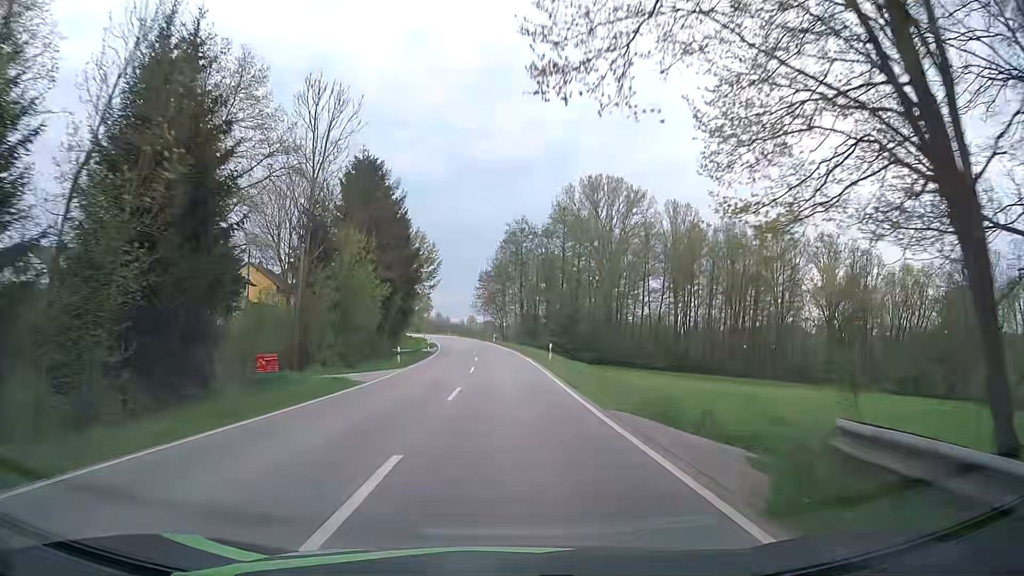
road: secondary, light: Day
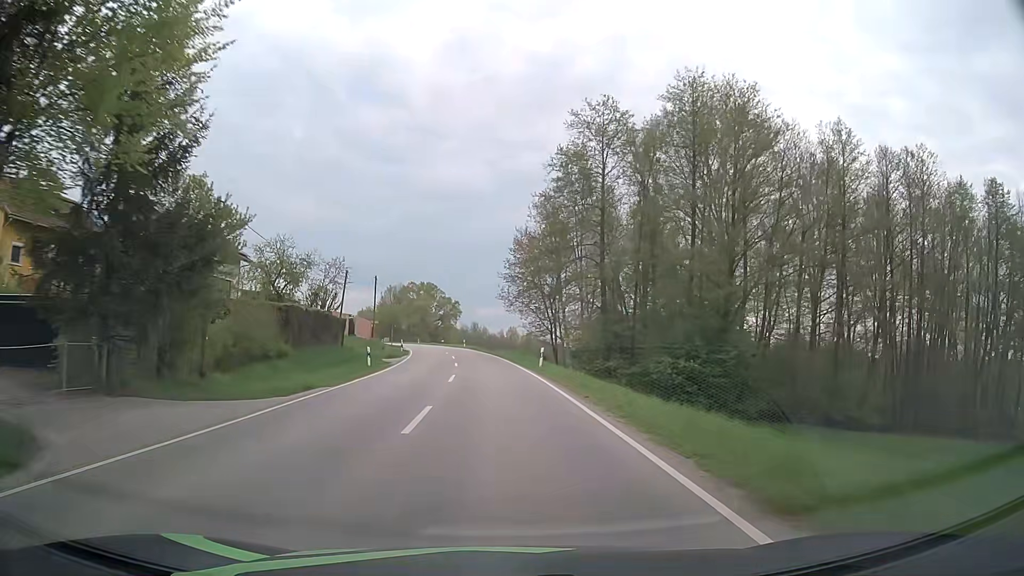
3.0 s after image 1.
(-1.1, +54.3) m; -3°
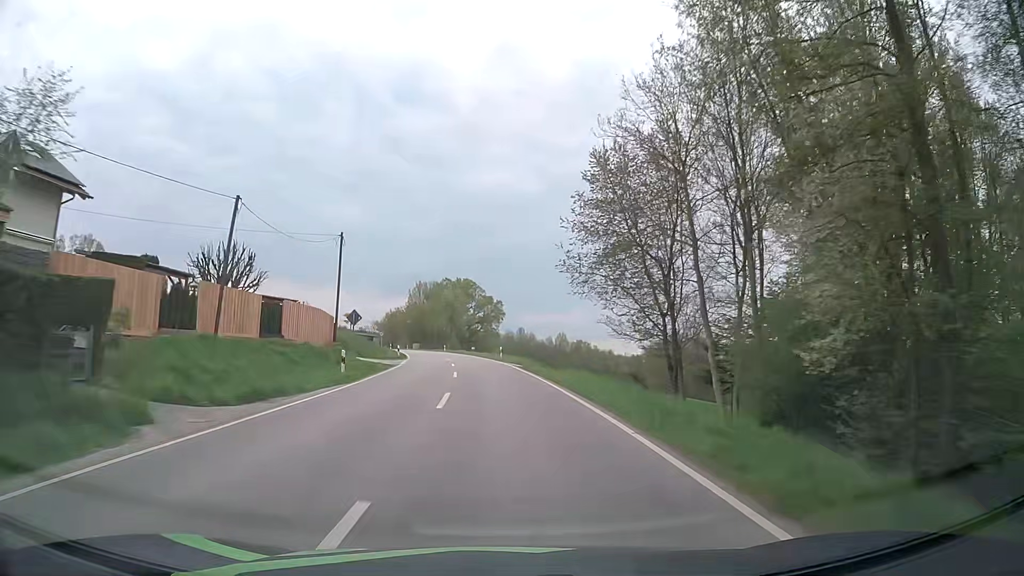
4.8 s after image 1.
(-1.3, +32.5) m; -4°
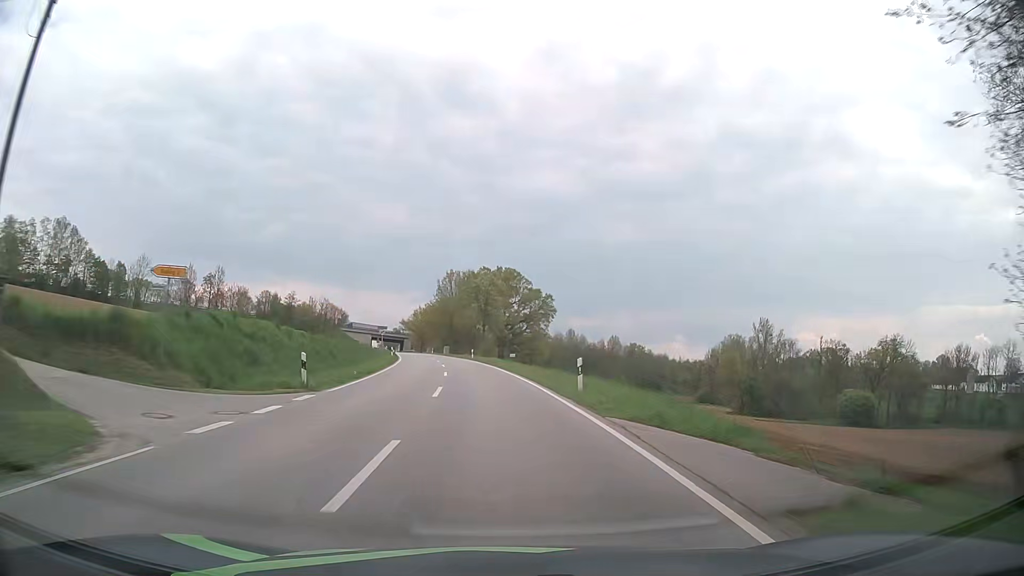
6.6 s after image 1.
(-1.1, +32.5) m; -4°
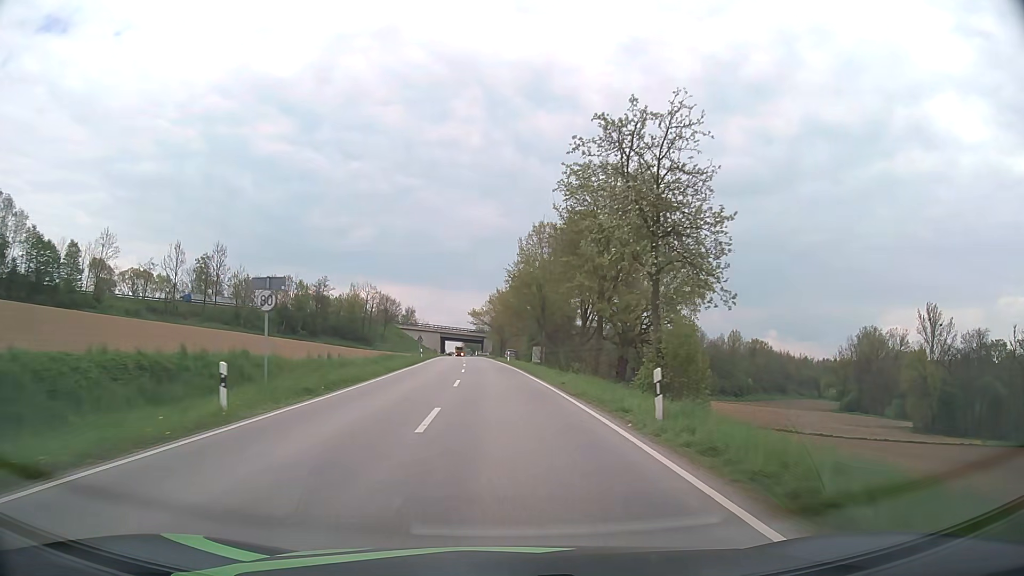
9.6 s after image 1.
(-4.2, +54.9) m; -8°
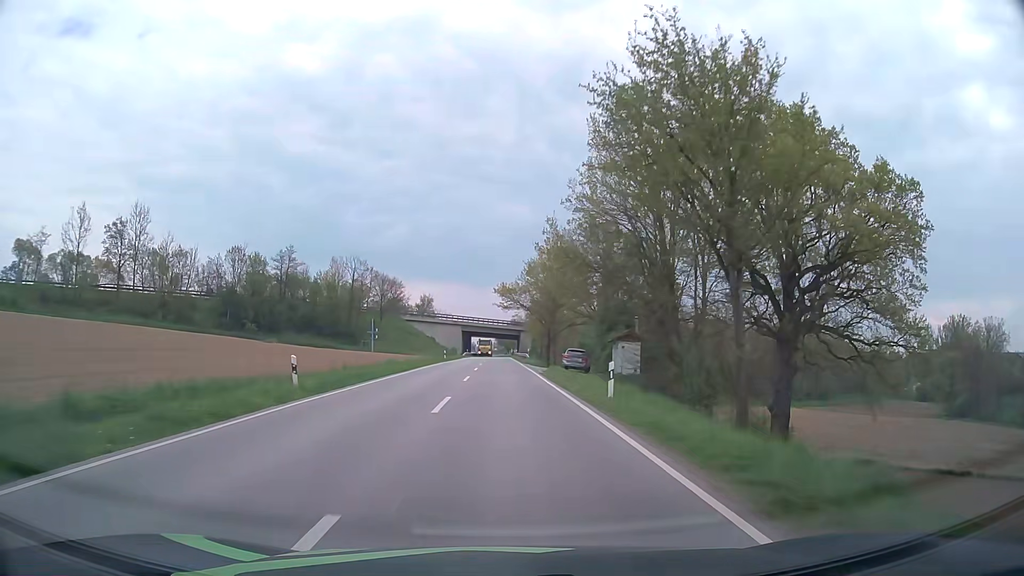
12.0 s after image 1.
(-1.5, +45.6) m; -3°
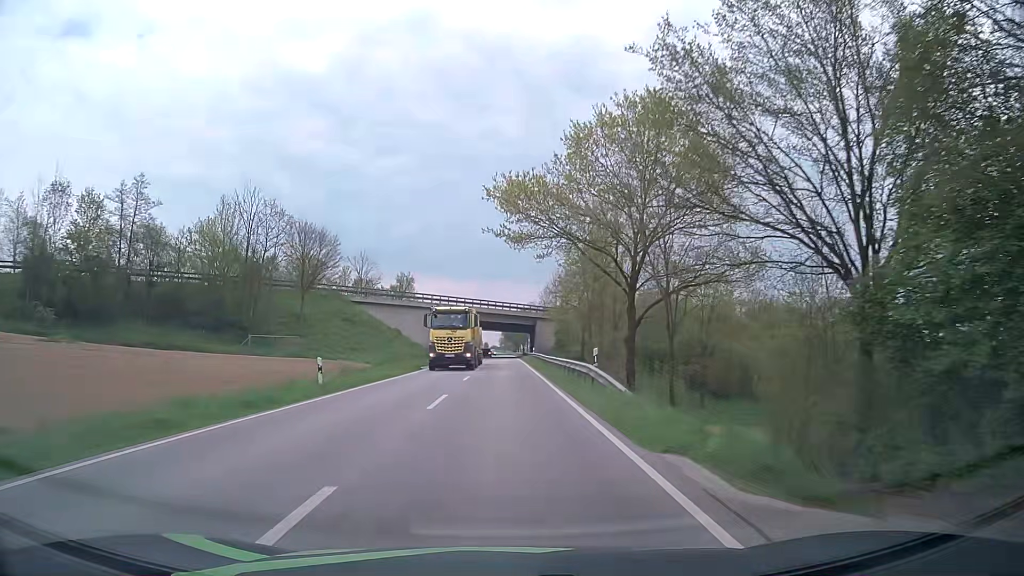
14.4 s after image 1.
(-0.1, +47.2) m; 0°
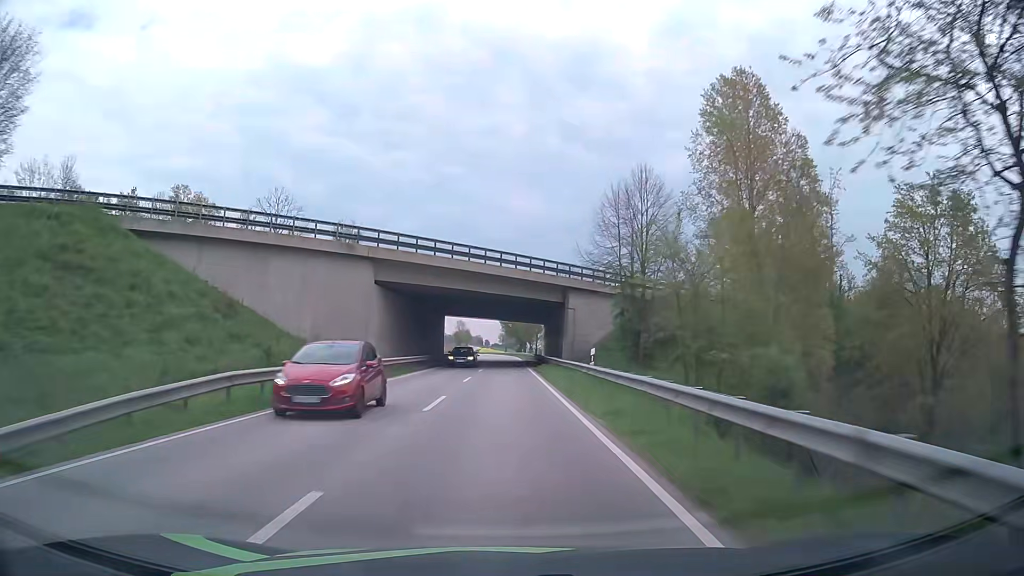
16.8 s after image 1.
(-0.1, +48.4) m; 0°
(0, +10) (0, +20) (0, +30) (0, +40) (0, +50) (0, +60) (+1, +70) (+1, +80) (+1, +90) (+1, +100) m
